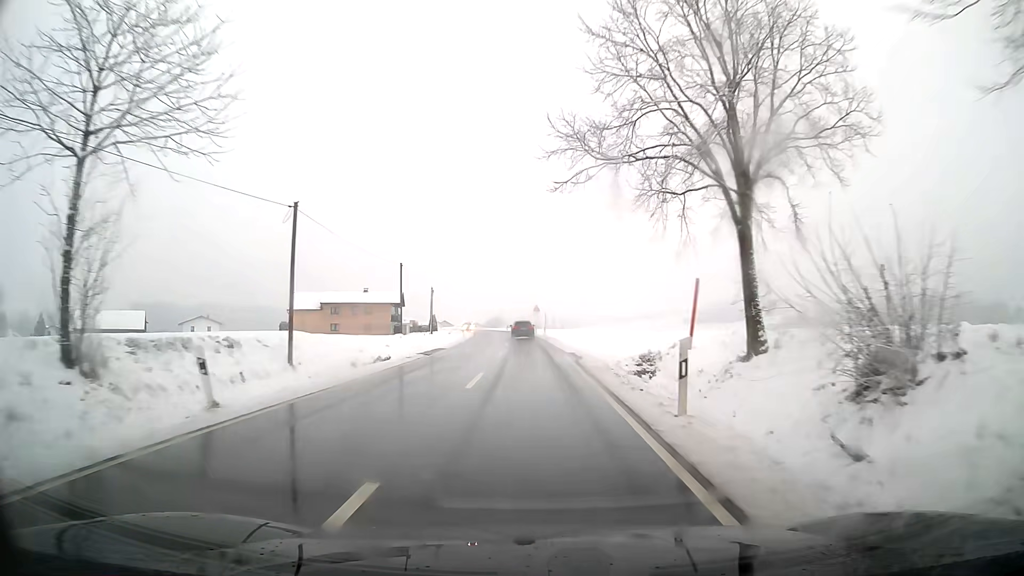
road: secondary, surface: asphalt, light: Day
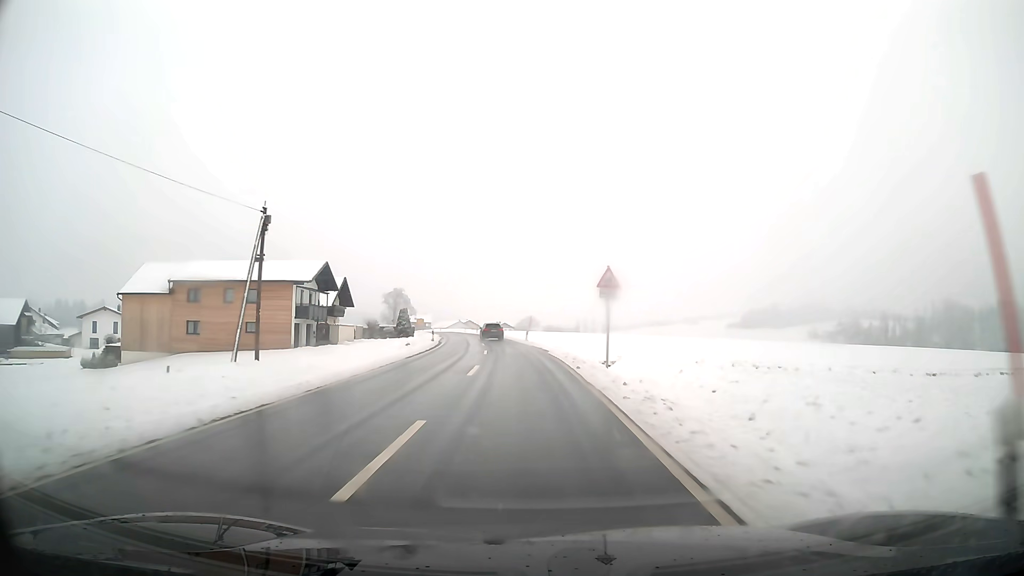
(-1.1, +56.6) m; -3°
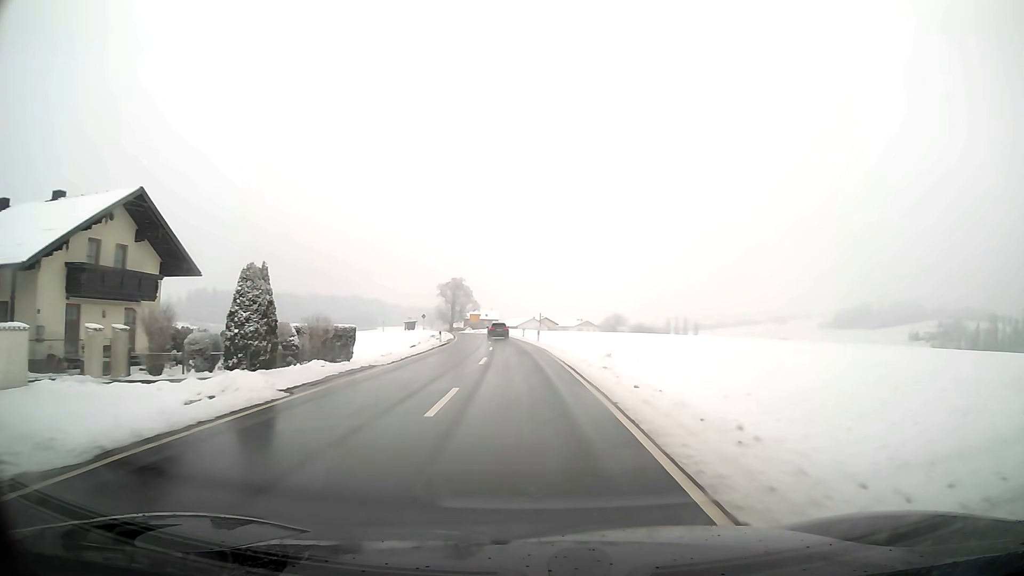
(-3.3, +55.8) m; -7°
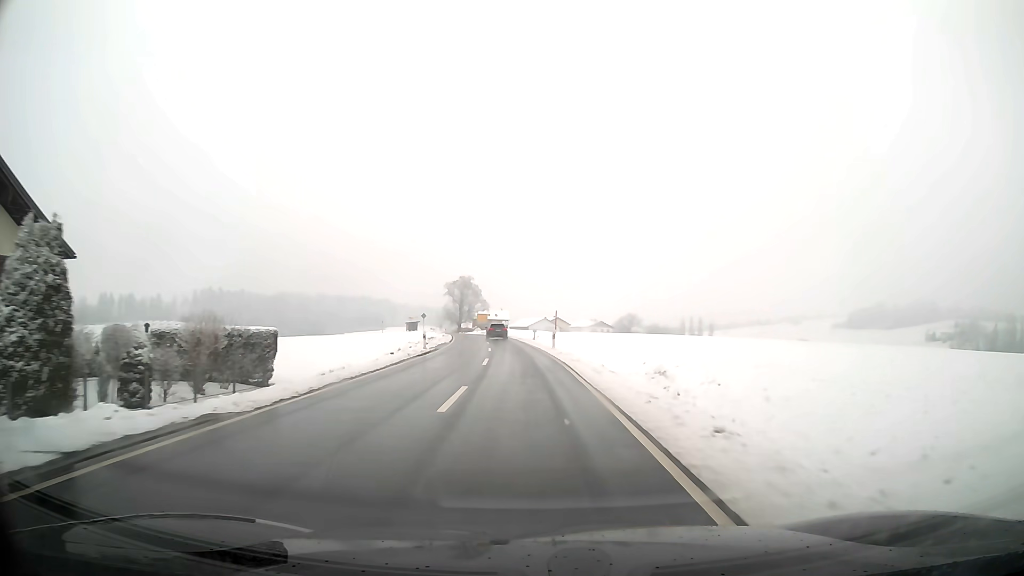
(-0.1, +11.2) m; -1°
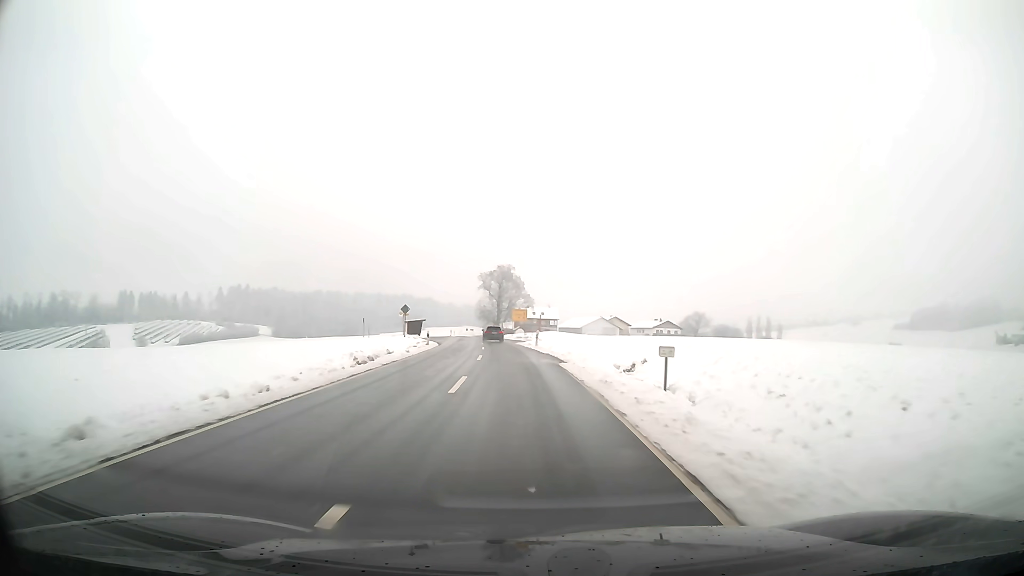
(-1.6, +45.4) m; -4°
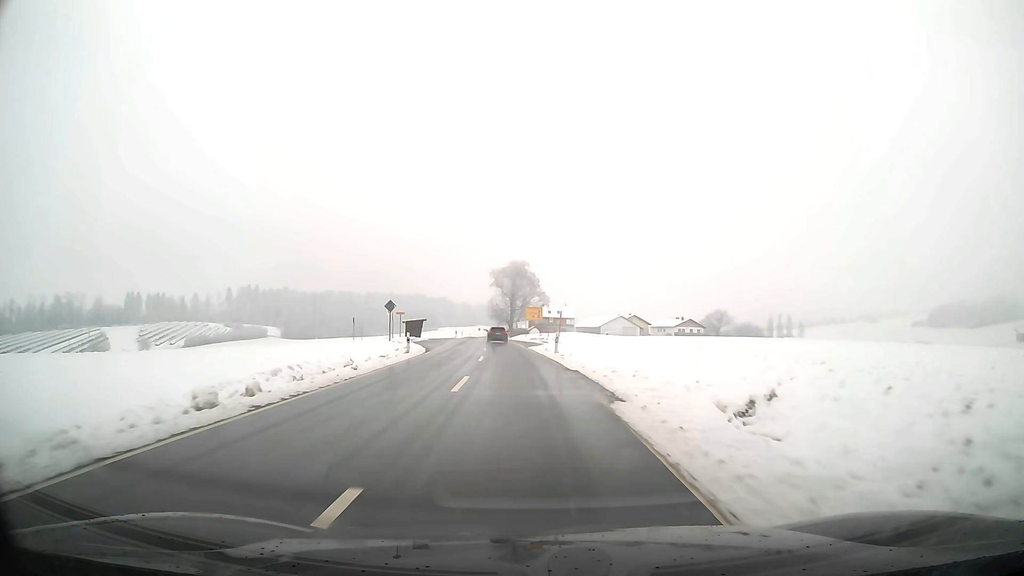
(-0.1, +11.5) m; -1°
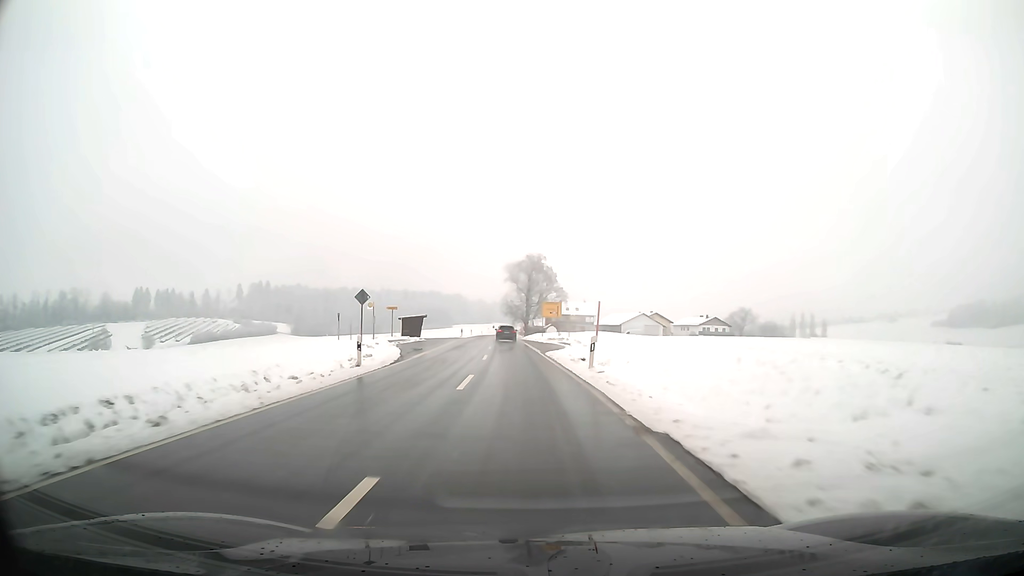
(-0.1, +11.6) m; -1°
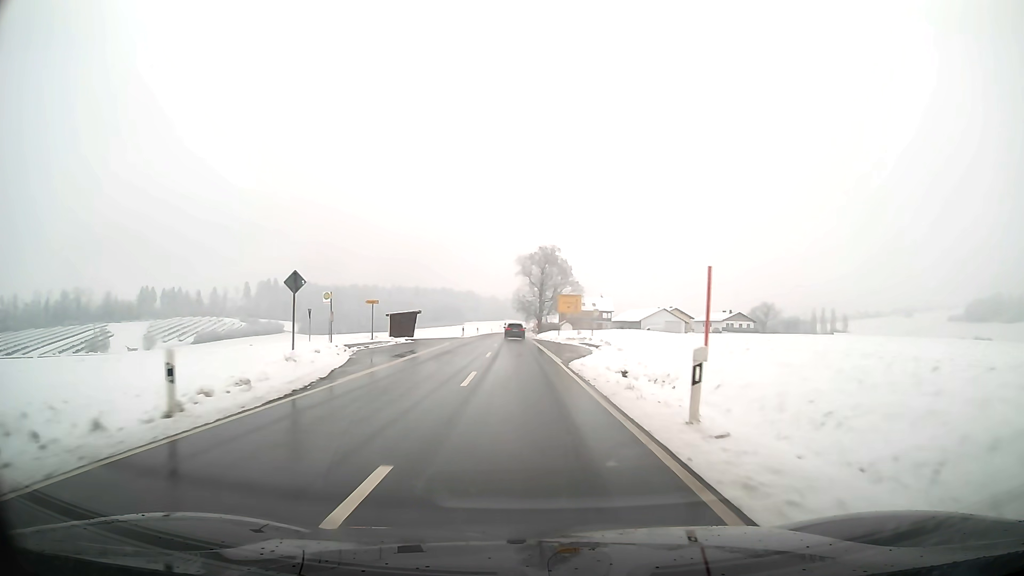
(-0.1, +11.7) m; -1°
